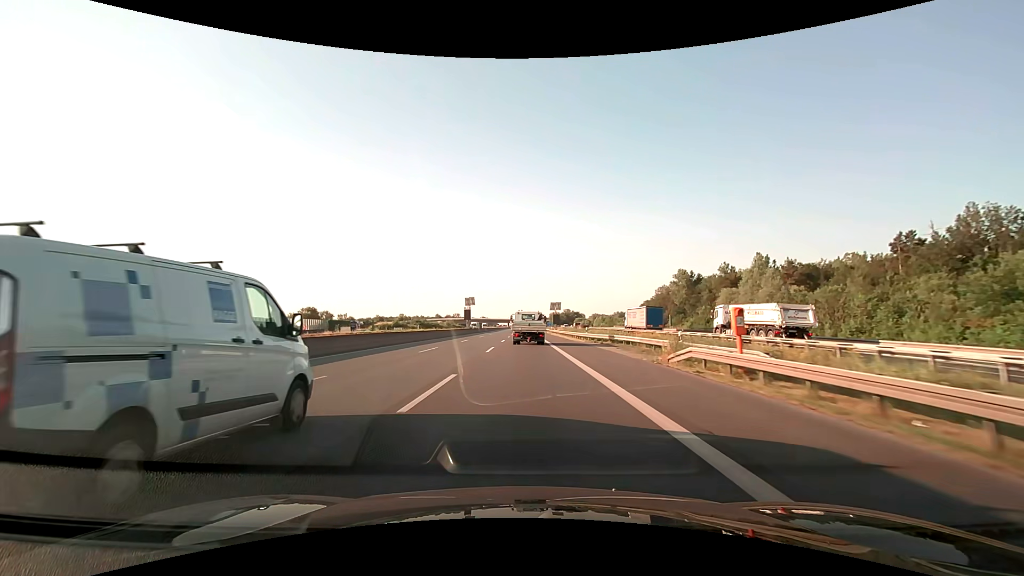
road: motorway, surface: asphalt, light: Day
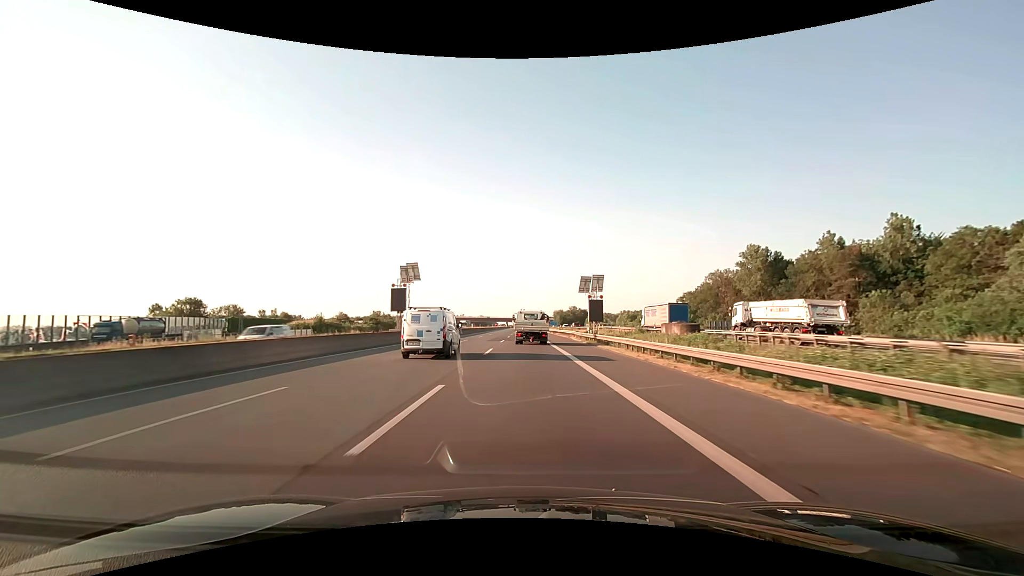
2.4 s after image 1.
(-0.1, +56.2) m; 0°
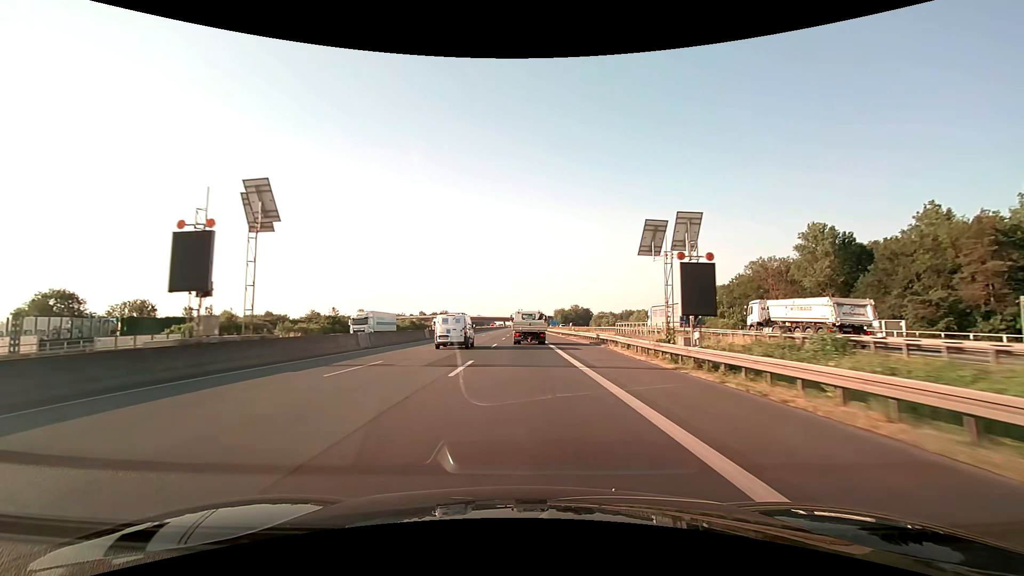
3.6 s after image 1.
(+0.1, +28.1) m; 0°
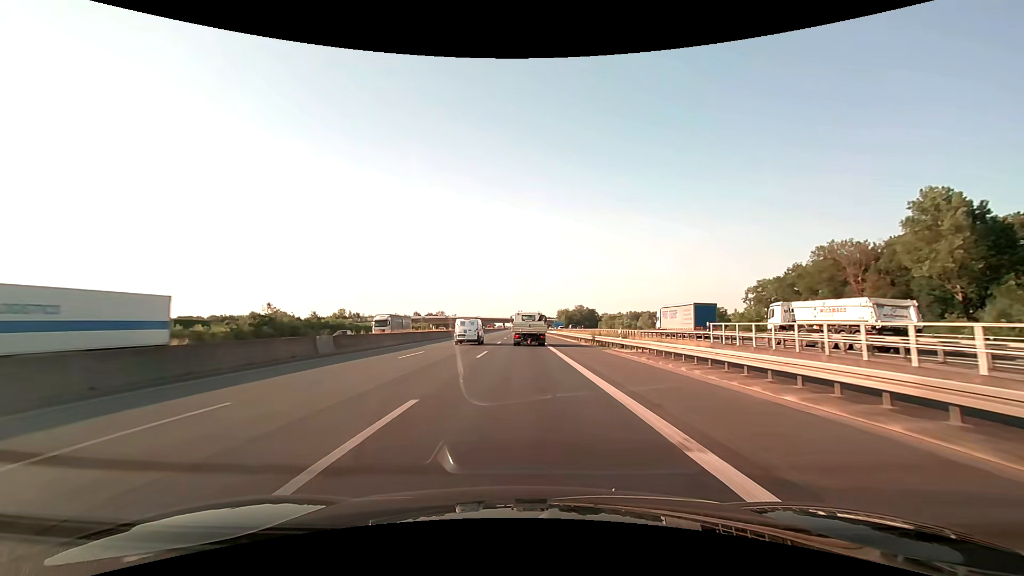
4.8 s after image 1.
(0.0, +28.1) m; 0°
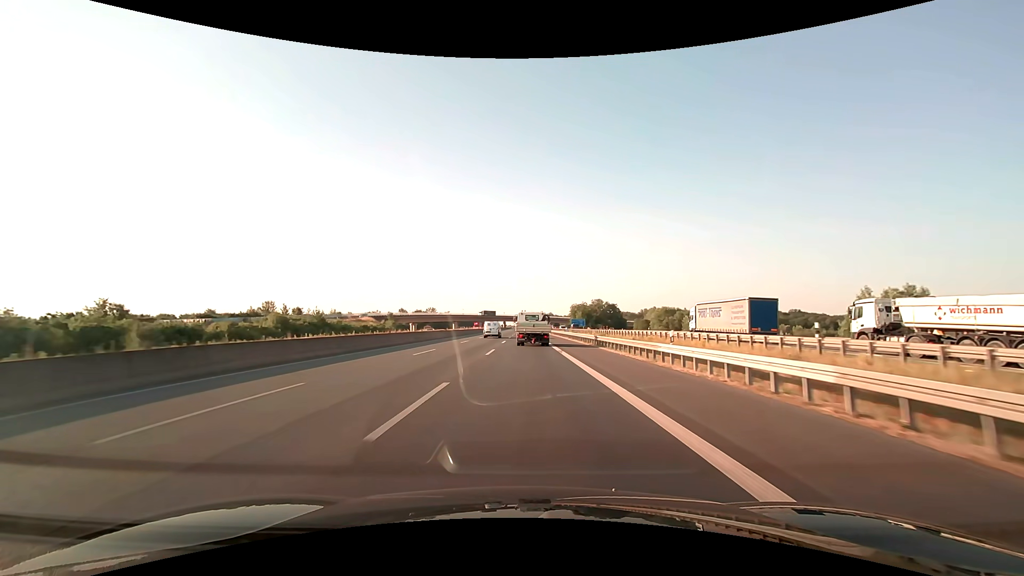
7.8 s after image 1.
(-0.3, +70.7) m; -1°
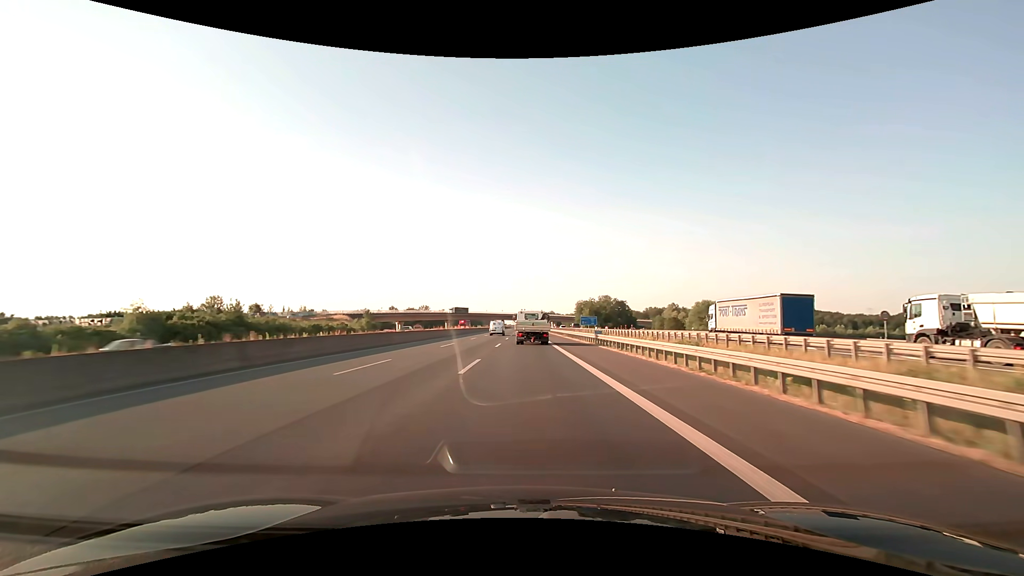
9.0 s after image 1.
(0.0, +28.5) m; 0°
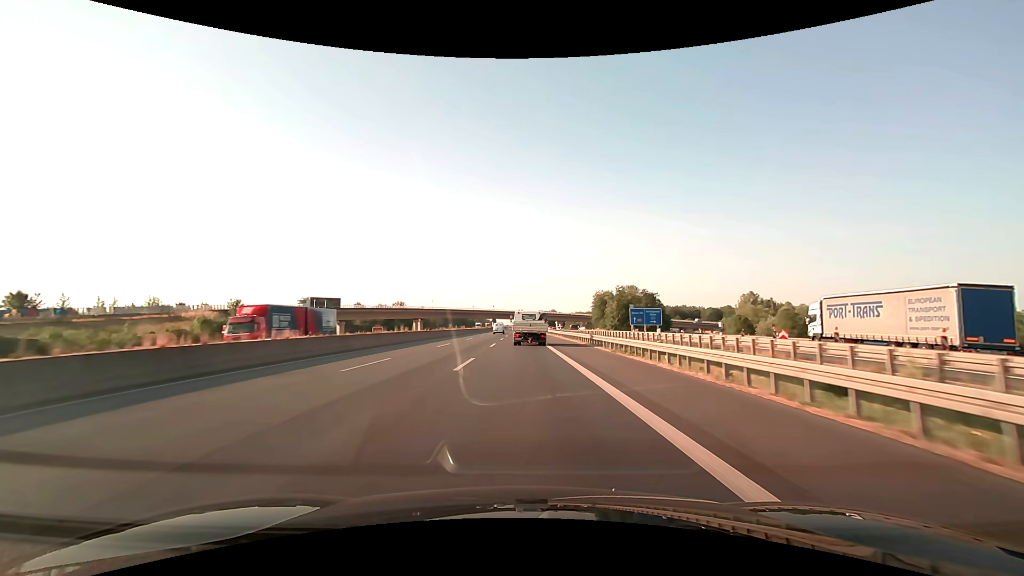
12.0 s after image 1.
(+0.2, +71.2) m; 0°
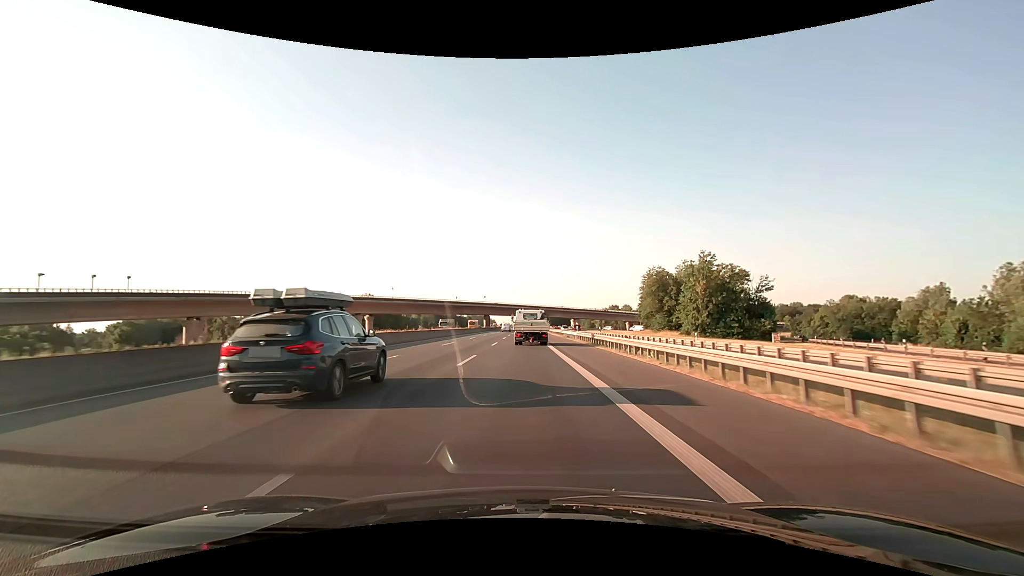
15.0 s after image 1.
(-0.3, +71.1) m; -1°
(0, +10) (0, +20) (0, +30) (0, +40) (0, +50) (0, +60) (0, +70) (0, +80) (0, +90) (0, +100) m
